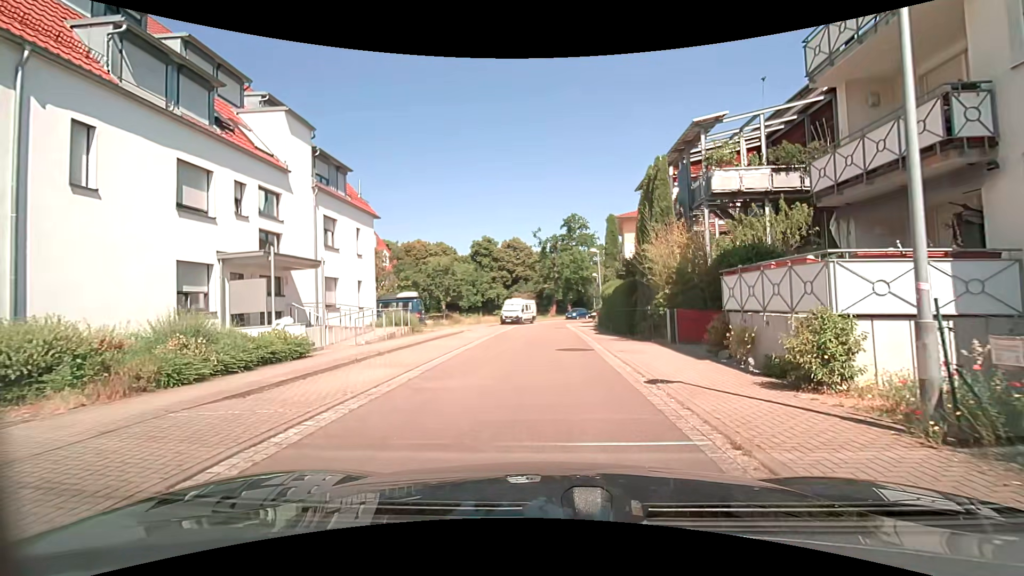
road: residential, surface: asphalt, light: Day
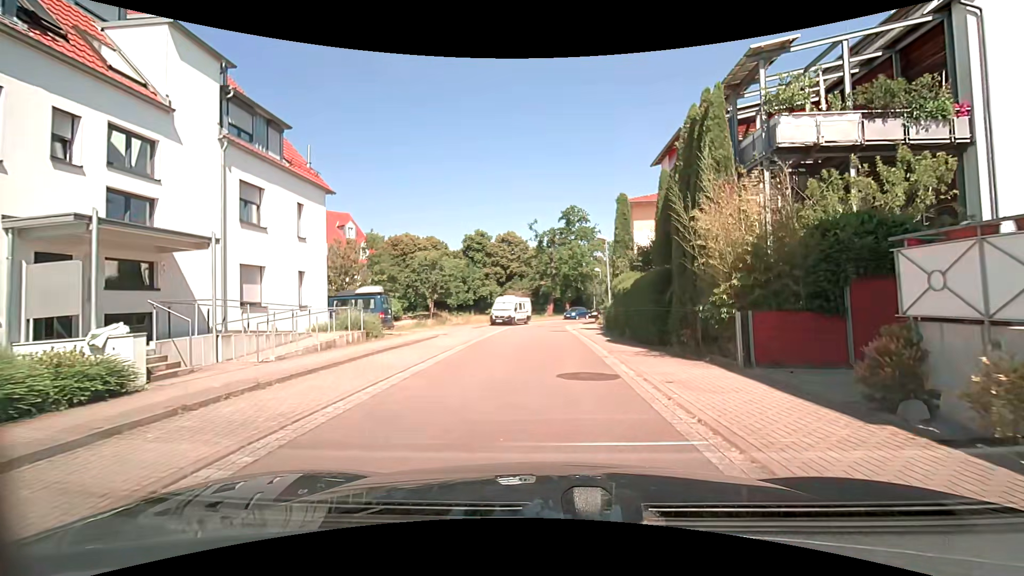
(0.0, +6.1) m; 0°
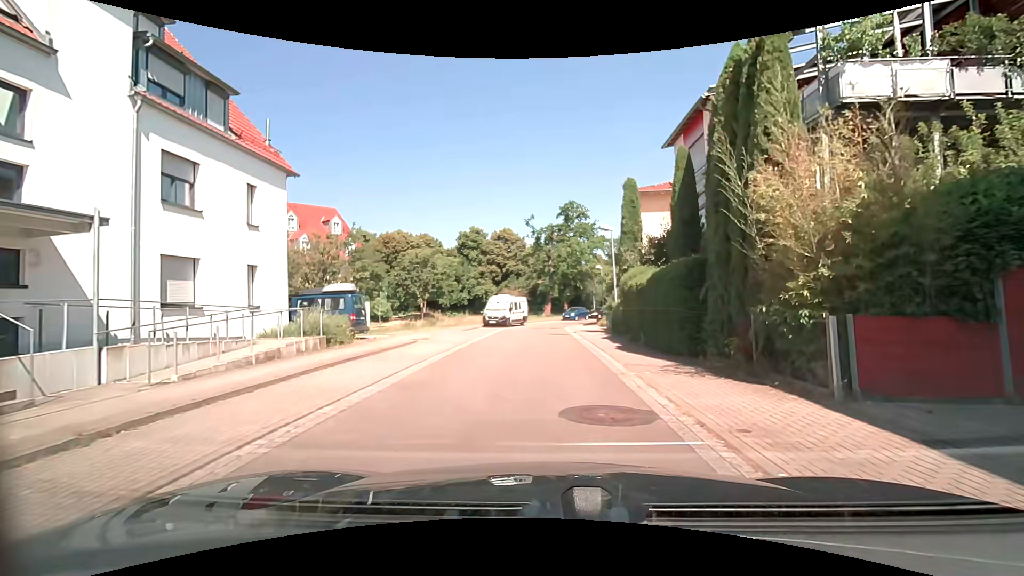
(0.0, +3.3) m; -1°
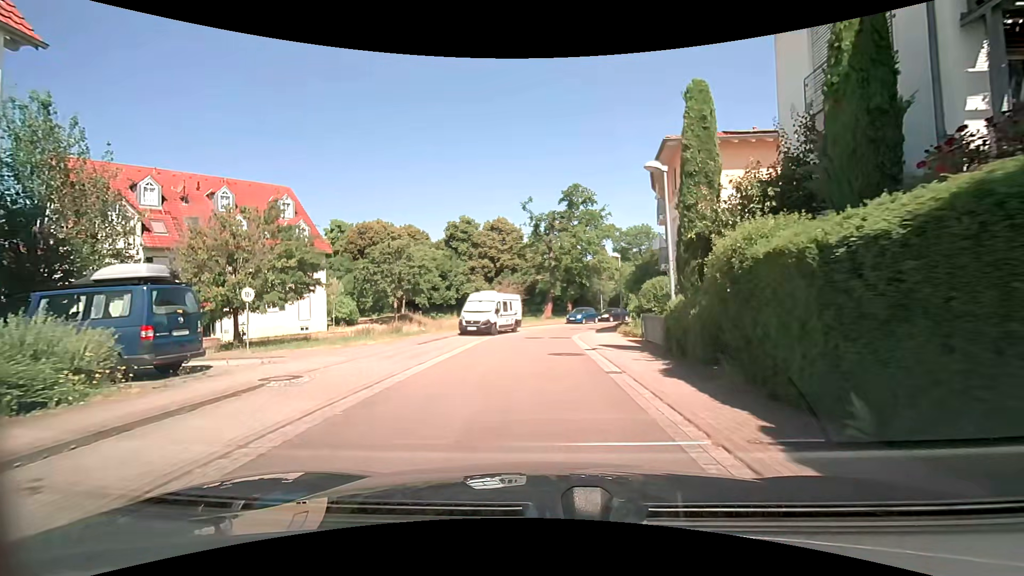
(+0.1, +10.7) m; 0°
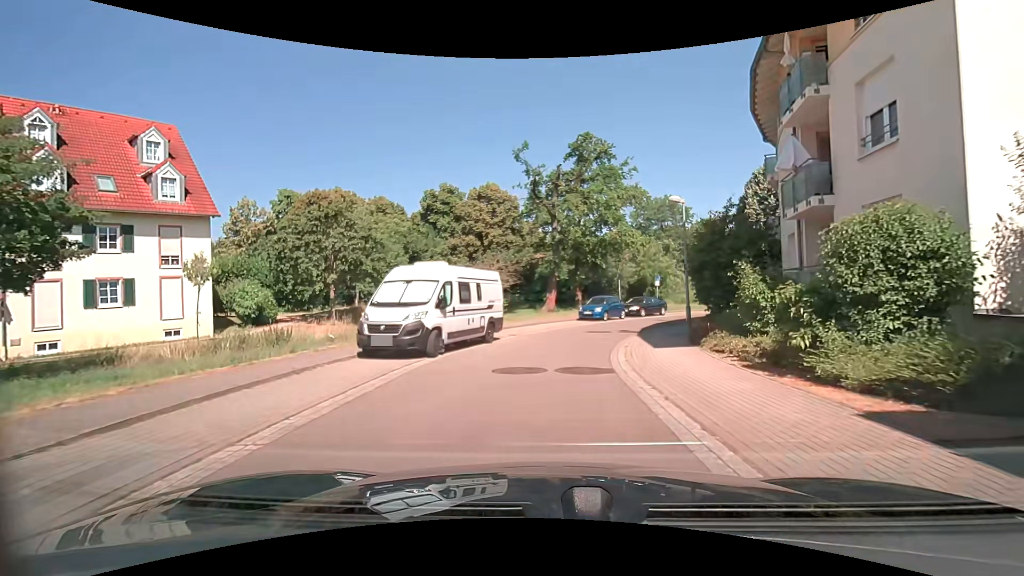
(0.0, +15.3) m; 0°
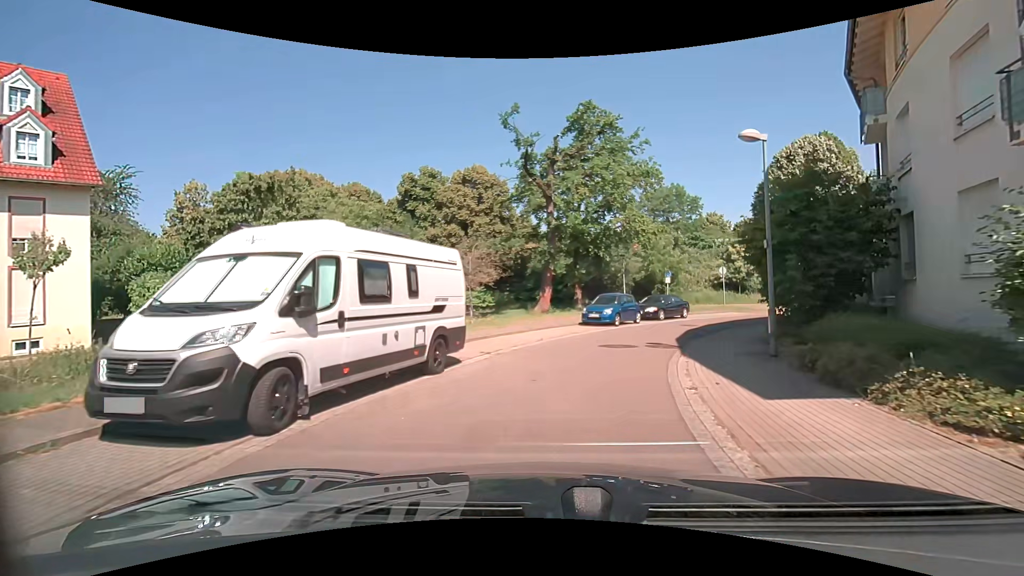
(0.0, +7.2) m; +1°
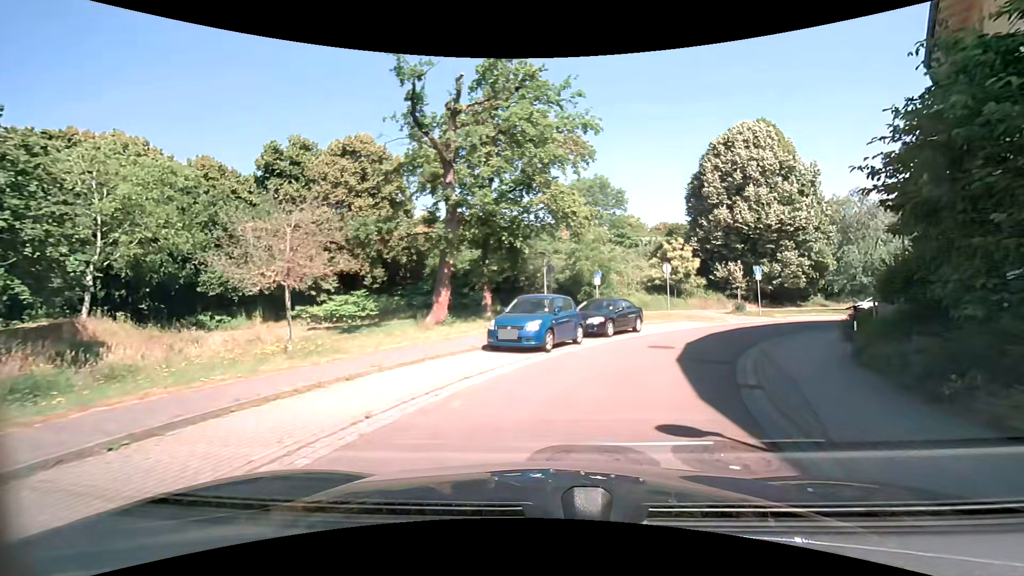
(+0.6, +10.2) m; +10°
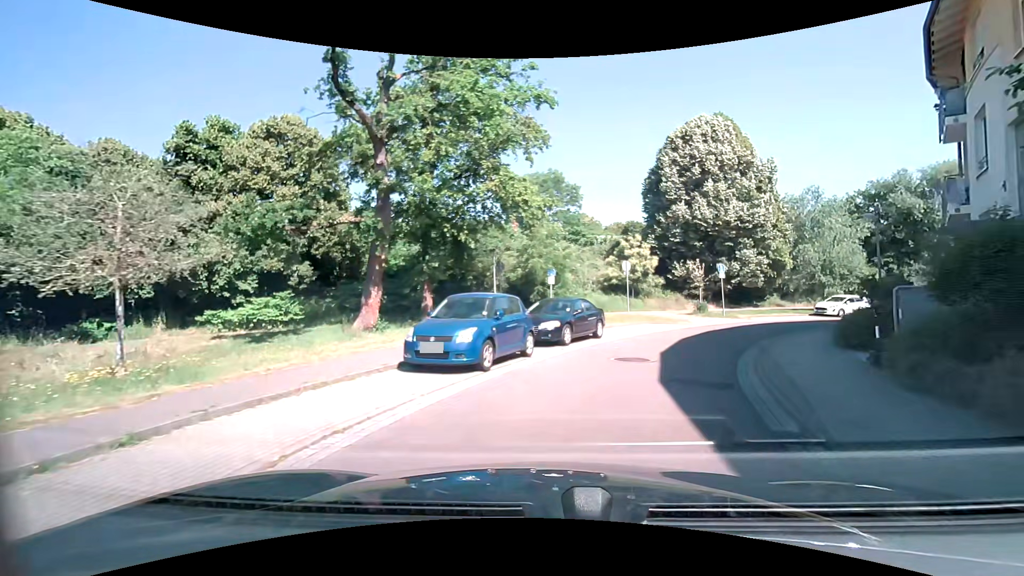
(+0.2, +3.4) m; +5°
